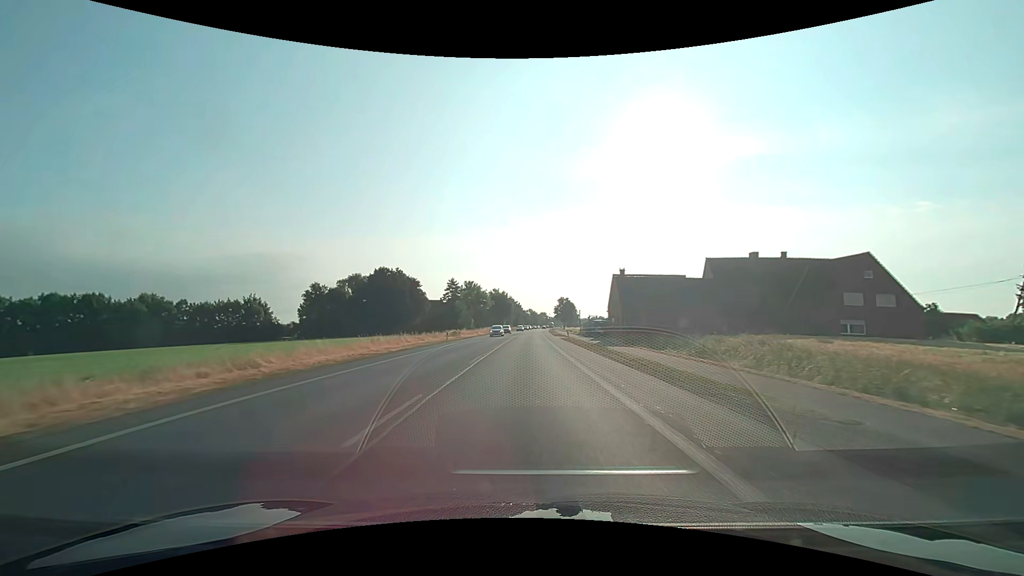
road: primary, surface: asphalt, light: Day
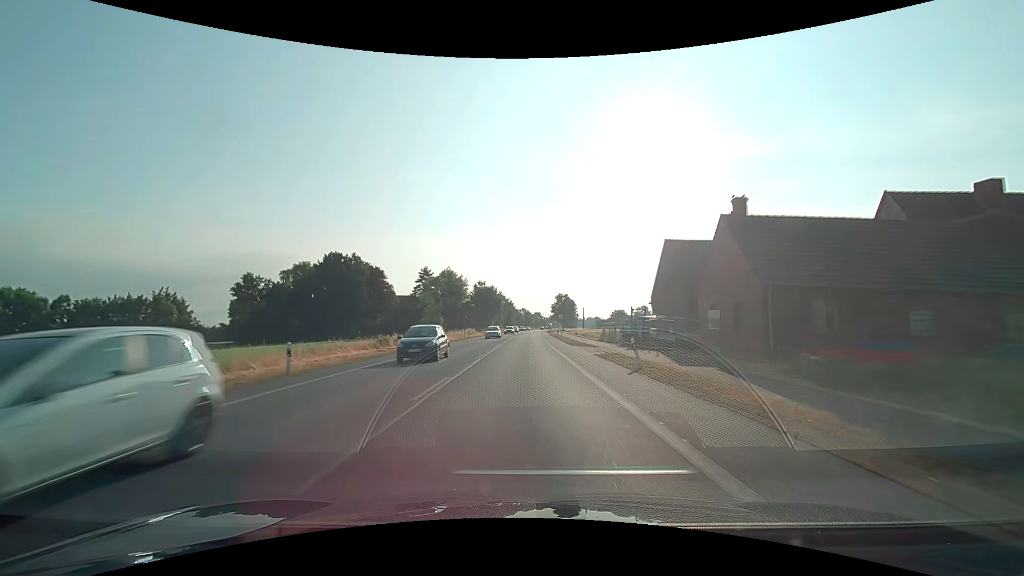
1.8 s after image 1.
(+0.2, +32.2) m; +1°
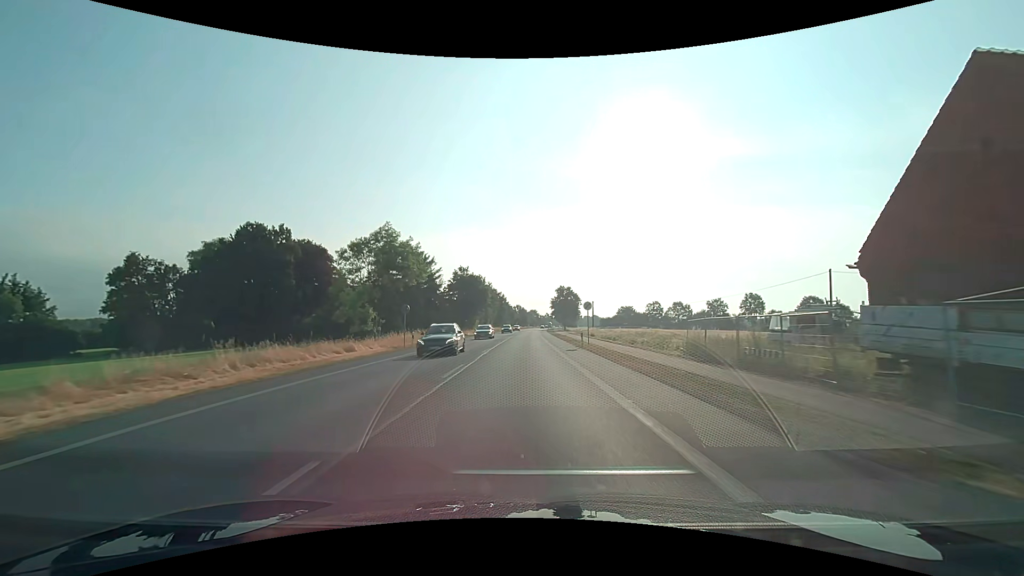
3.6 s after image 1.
(+0.1, +32.3) m; 0°
(0, +10) (0, +20) (0, +30) (0, +40) (0, +50) (+1, +60) (+1, +70) (+1, +80) (+1, +90) (+1, +100) m
